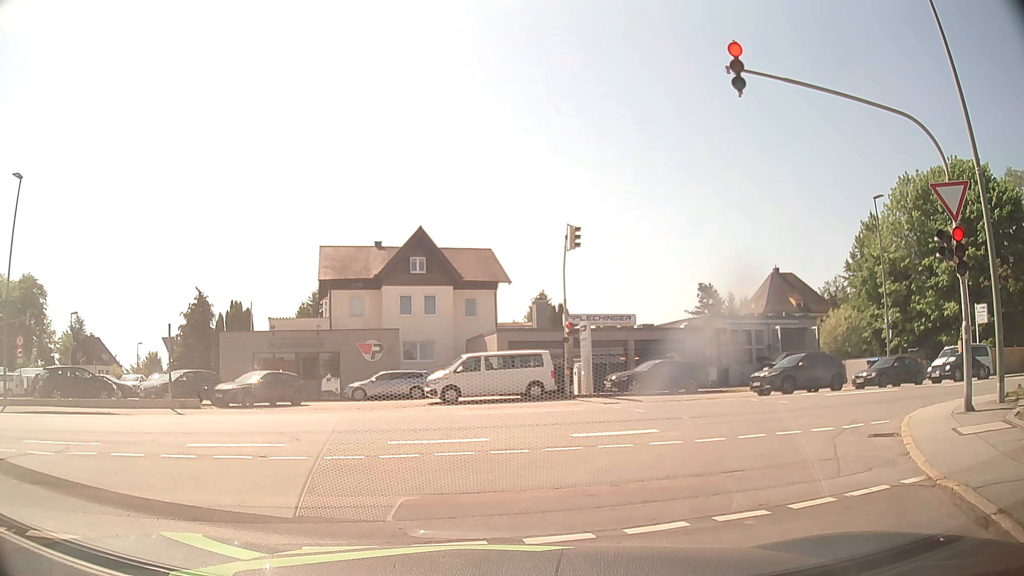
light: Day
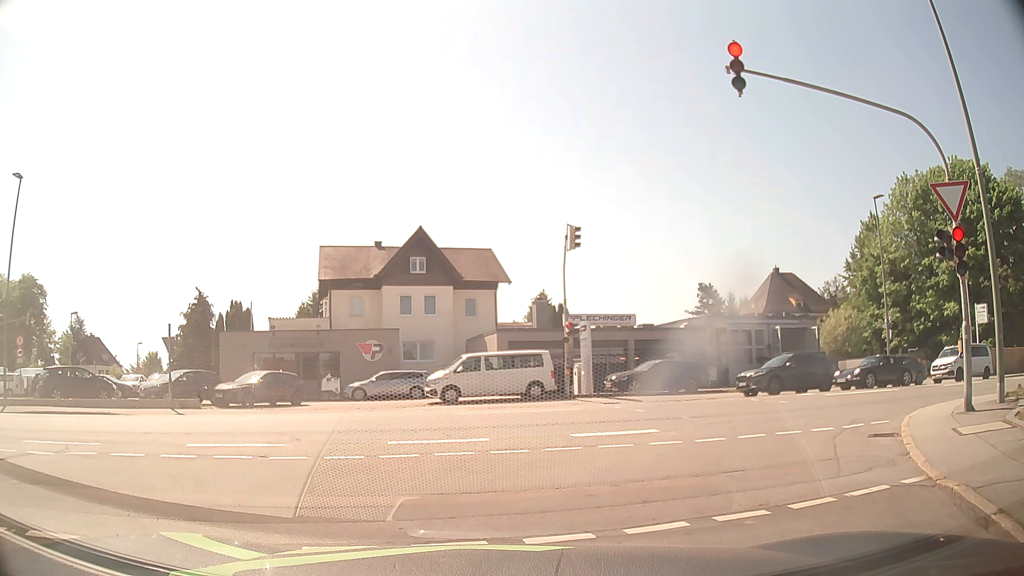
(0.0, 0.0) m; 0°
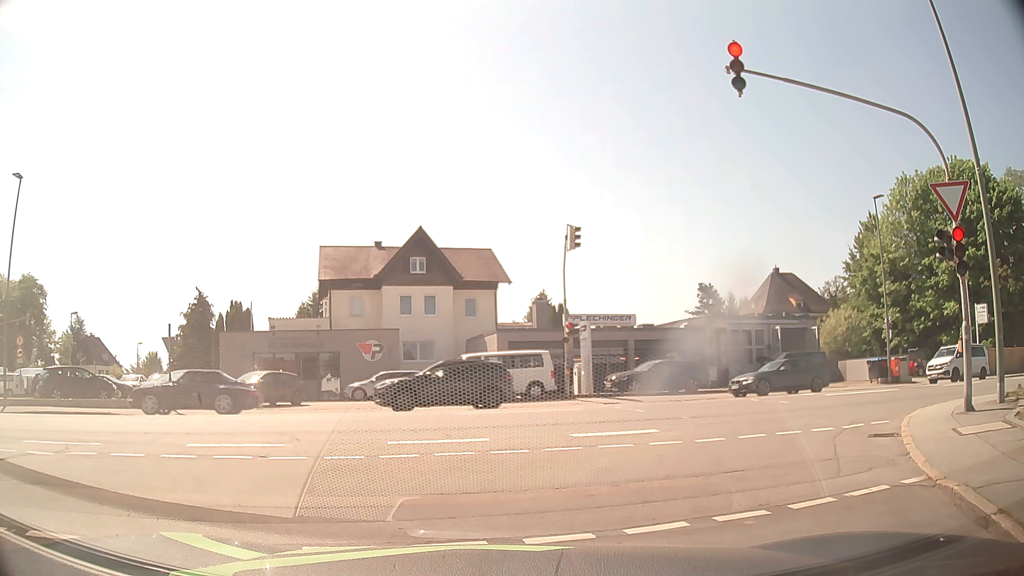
(0.0, 0.0) m; 0°
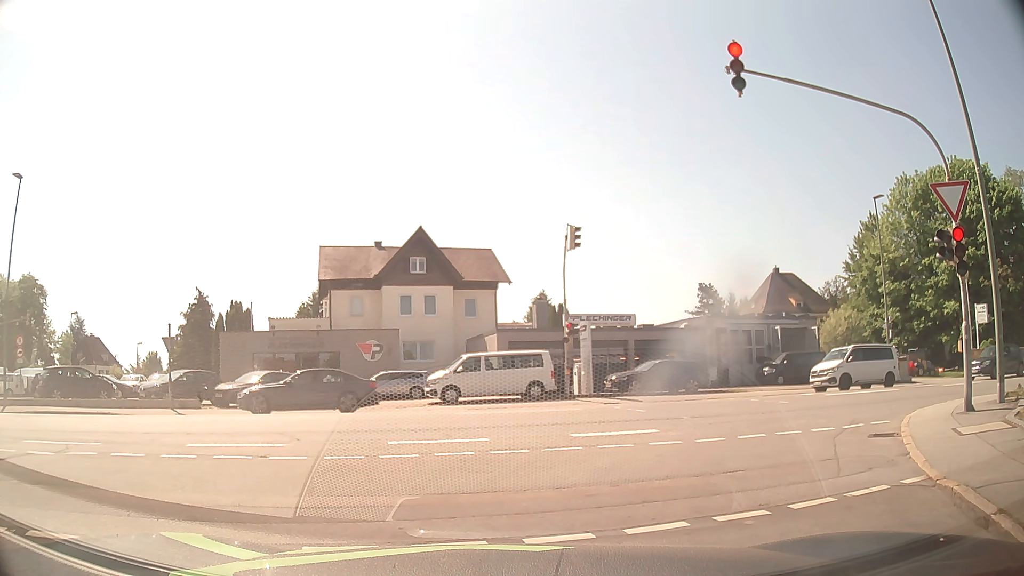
(0.0, 0.0) m; 0°
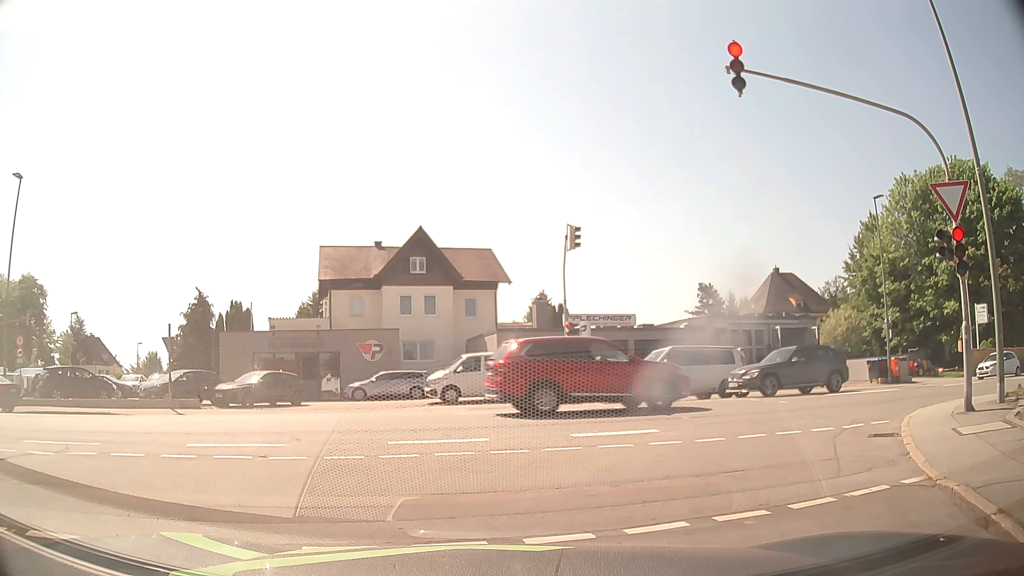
(0.0, 0.0) m; 0°
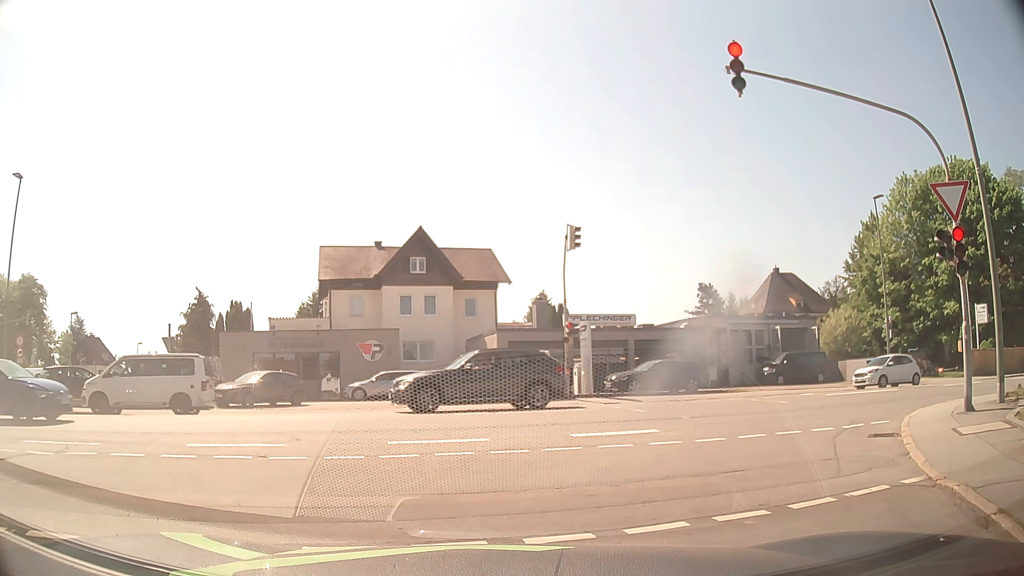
(0.0, 0.0) m; 0°
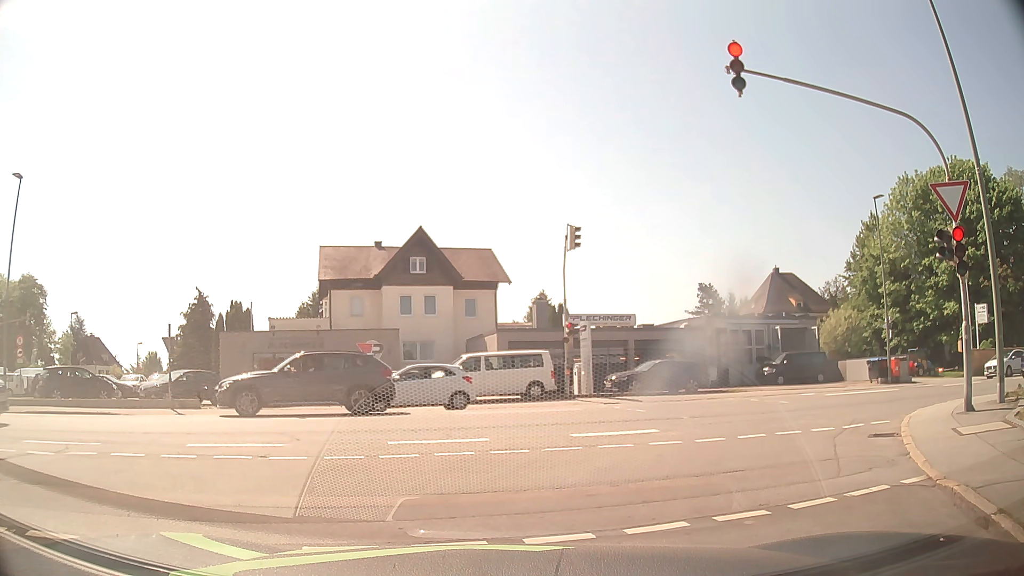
(0.0, 0.0) m; 0°
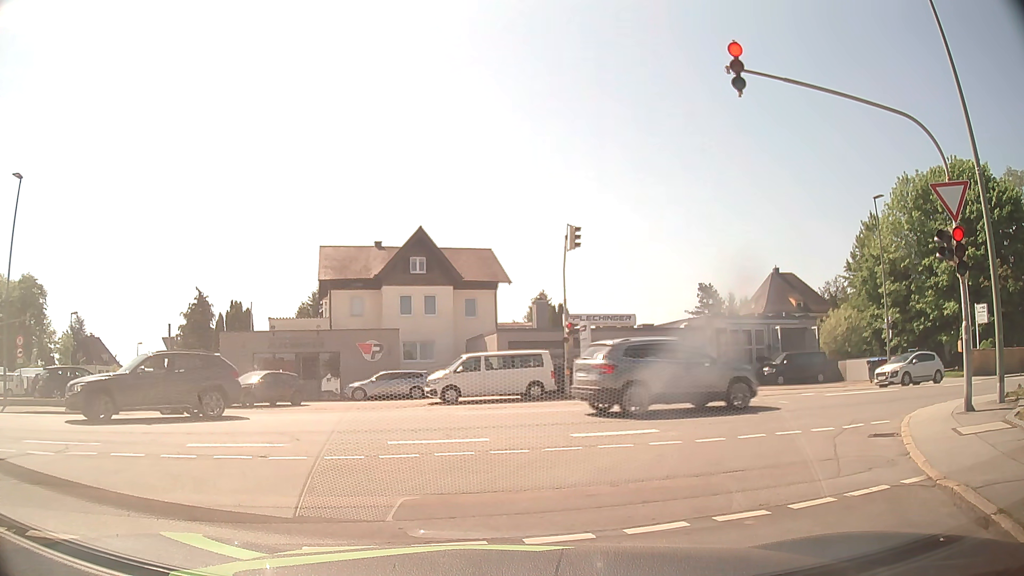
(0.0, 0.0) m; 0°
